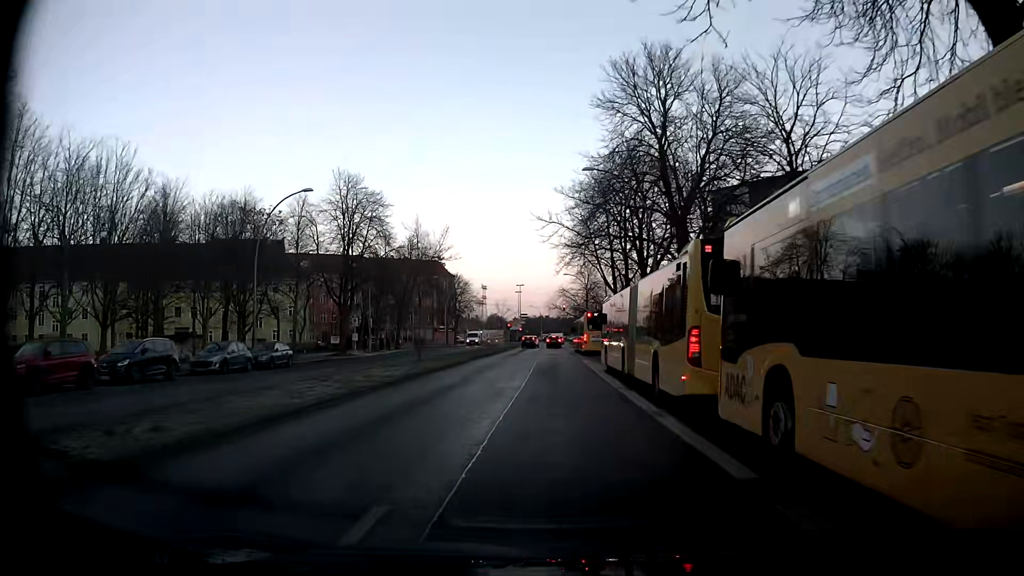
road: secondary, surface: asphalt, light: Day
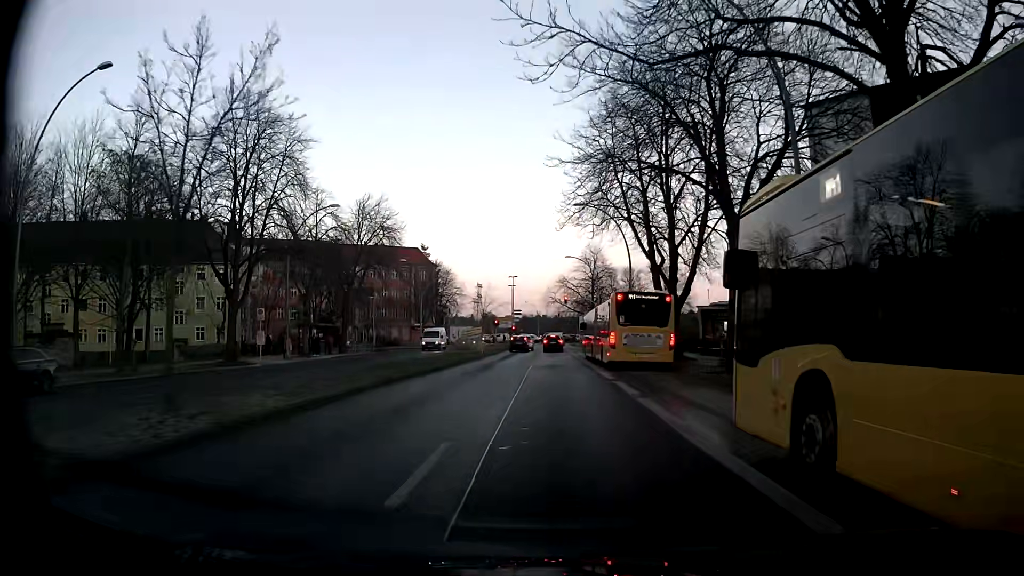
(0.0, +21.0) m; +1°
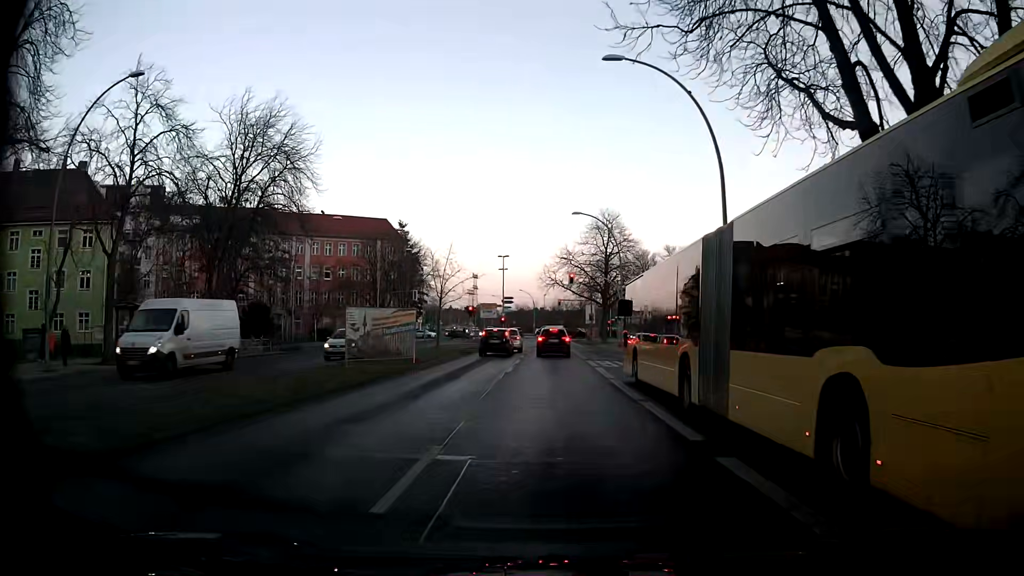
(-0.1, +24.4) m; -1°
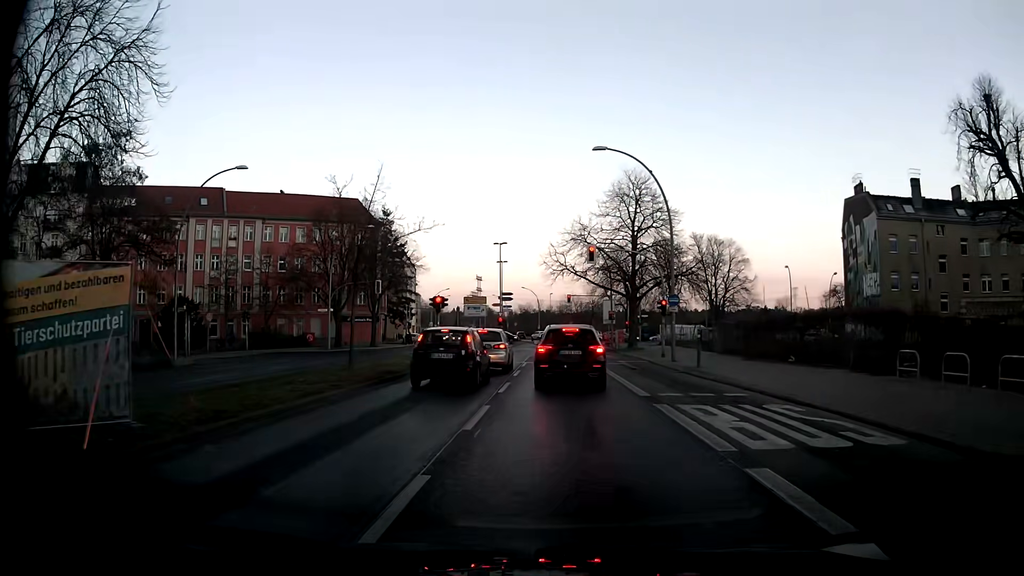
(+0.1, +18.6) m; +1°
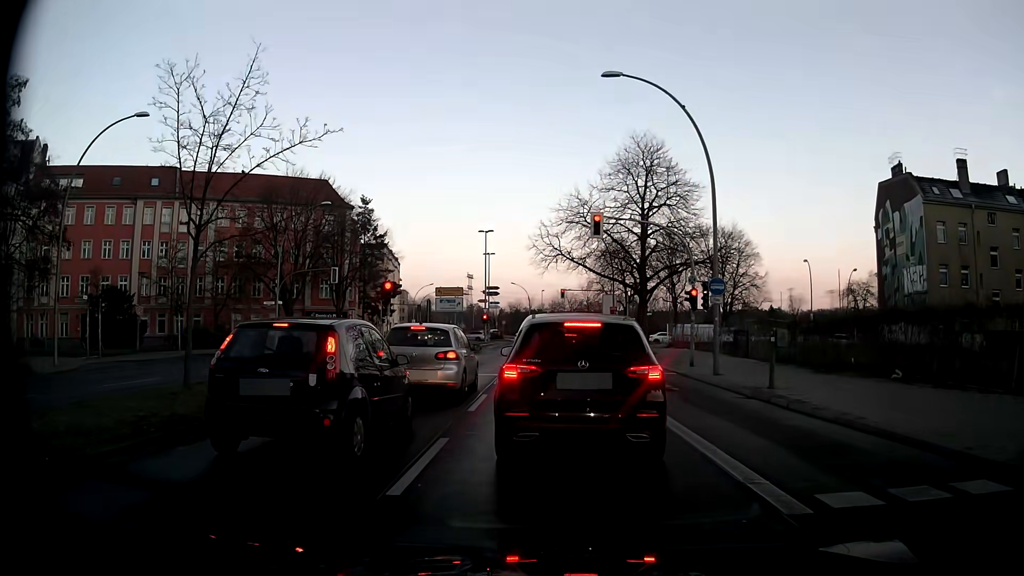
(-0.1, +9.5) m; -1°
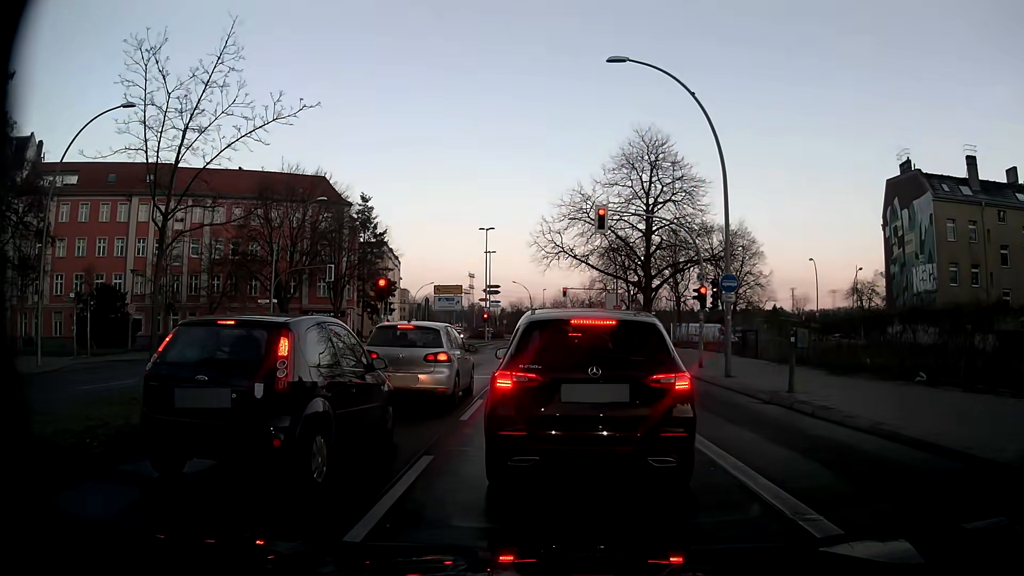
(0.0, +1.2) m; 0°
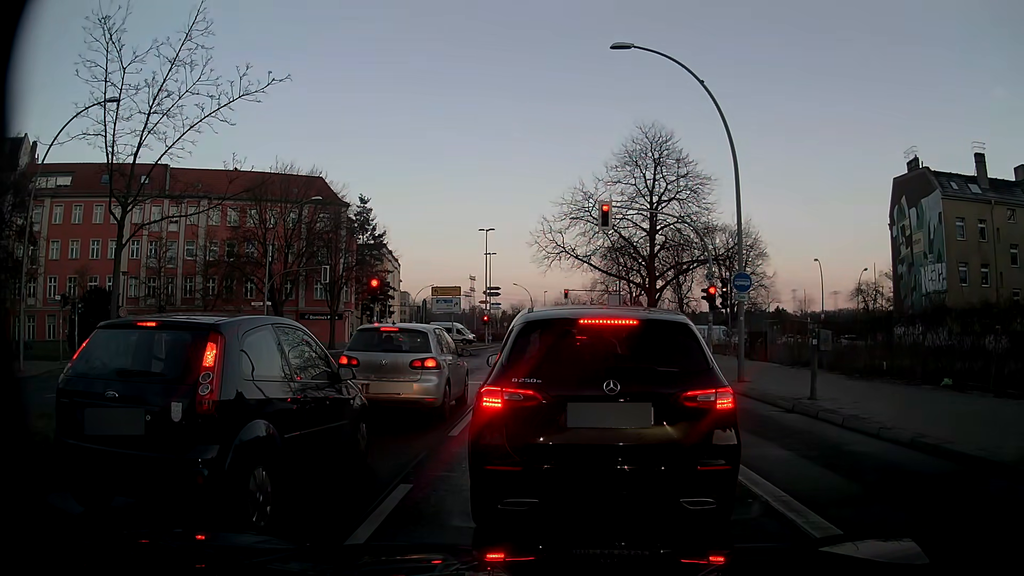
(0.0, +1.3) m; +2°
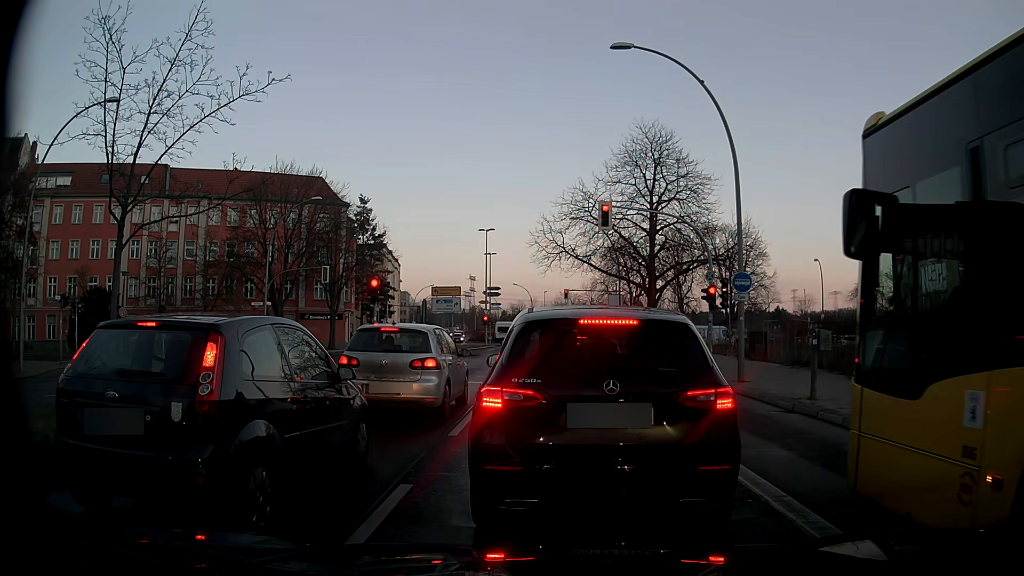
(0.0, 0.0) m; 0°
